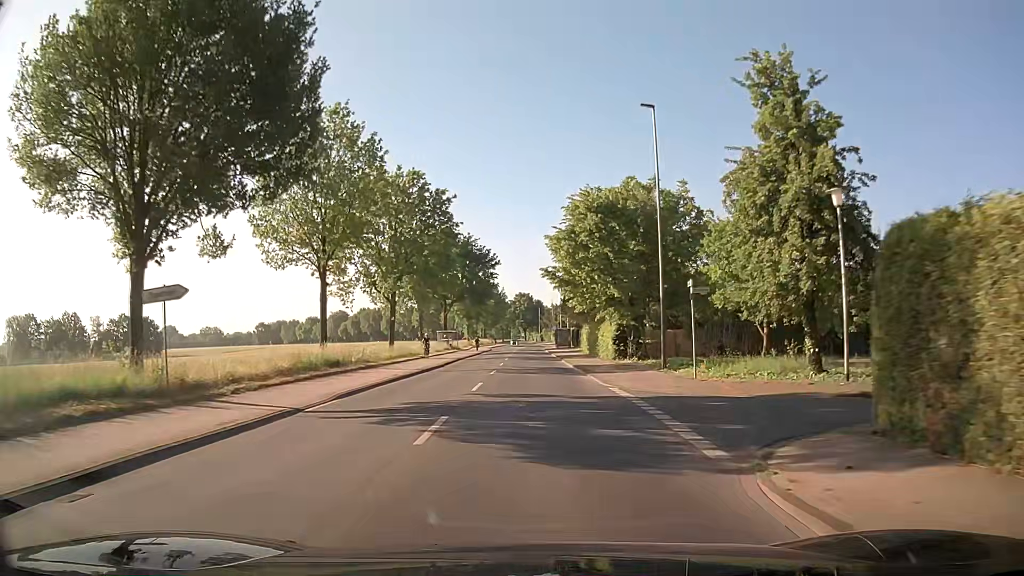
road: secondary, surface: asphalt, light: Day
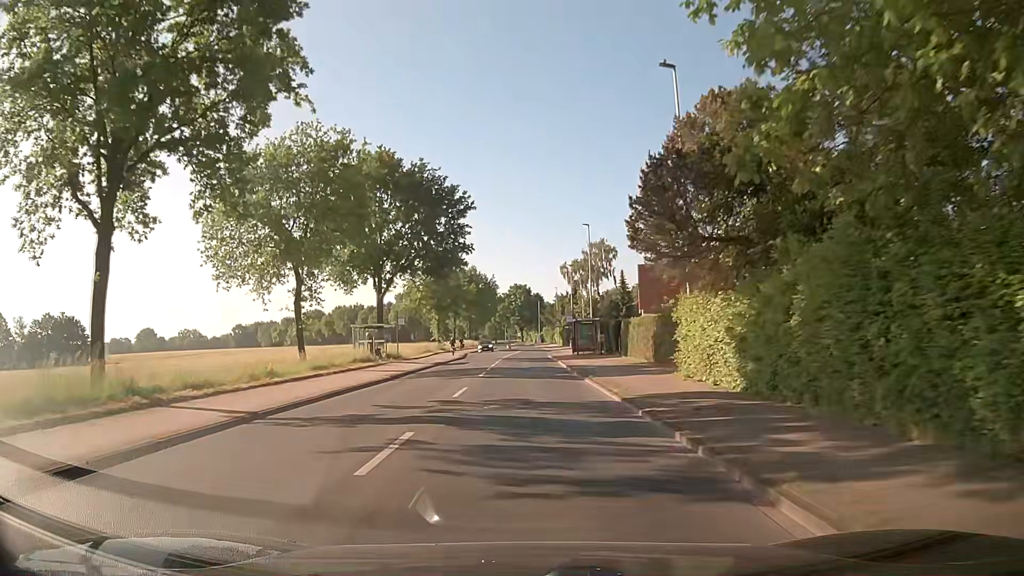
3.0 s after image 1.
(+0.2, +38.2) m; 0°
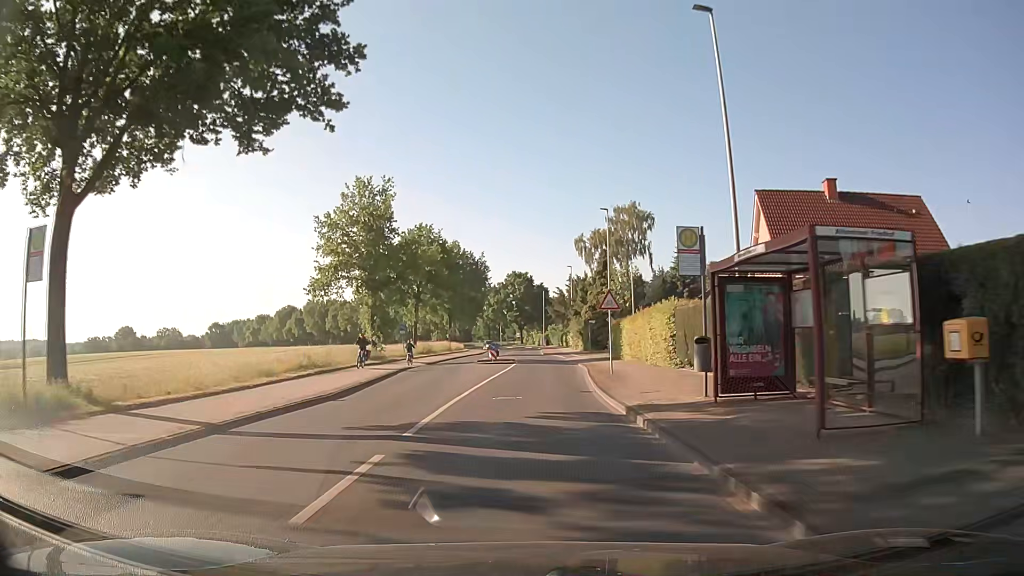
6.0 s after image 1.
(+0.2, +38.0) m; 0°
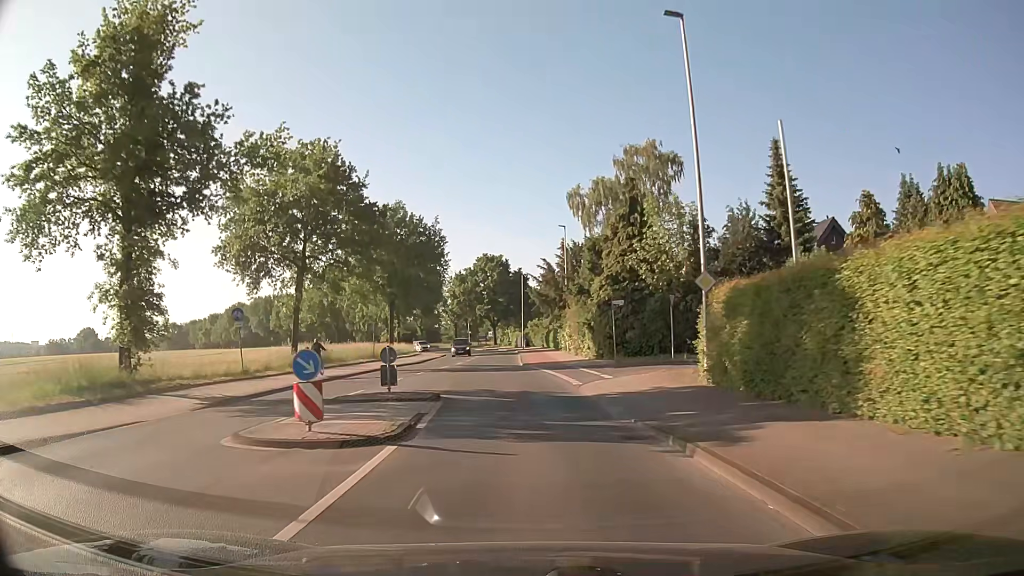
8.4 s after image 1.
(+0.6, +30.4) m; +2°
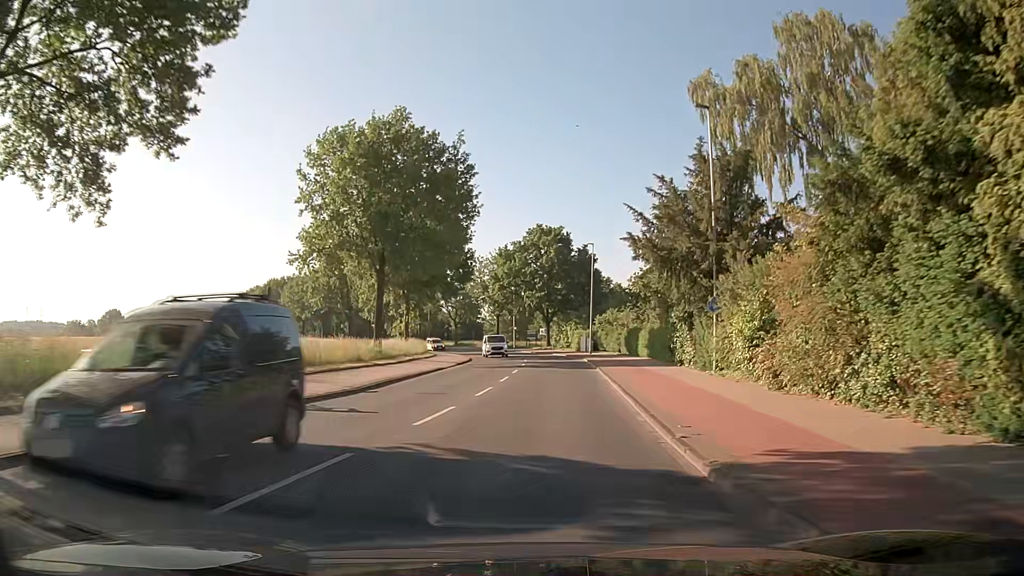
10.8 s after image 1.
(-1.7, +30.3) m; -5°
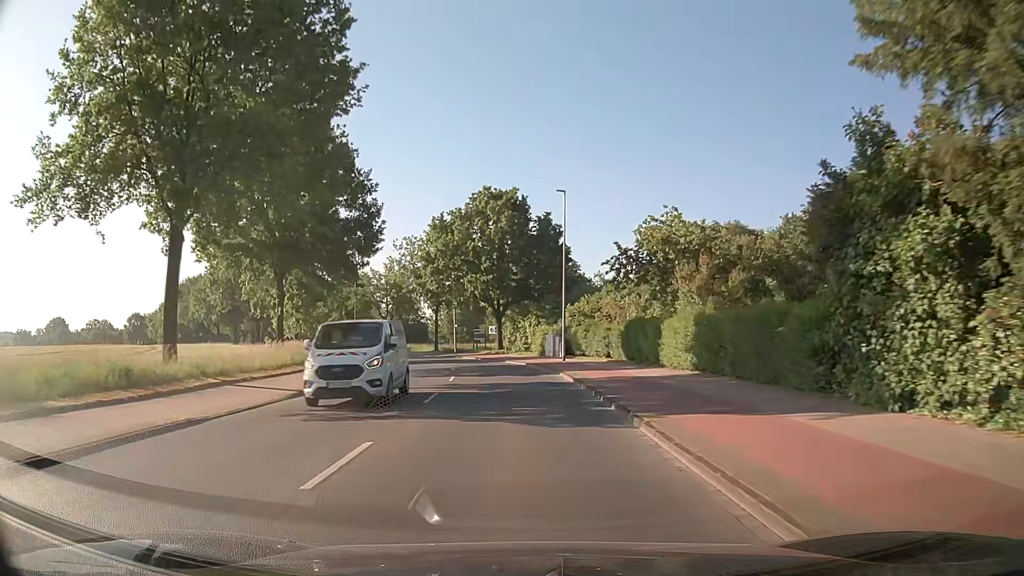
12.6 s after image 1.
(+1.0, +22.8) m; +4°
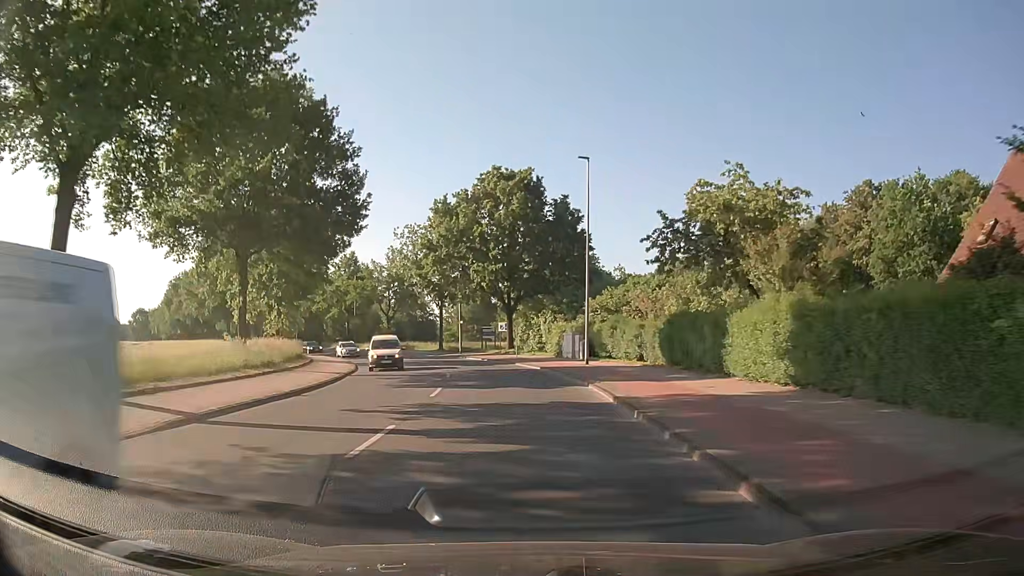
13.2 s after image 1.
(0.0, +7.6) m; -1°
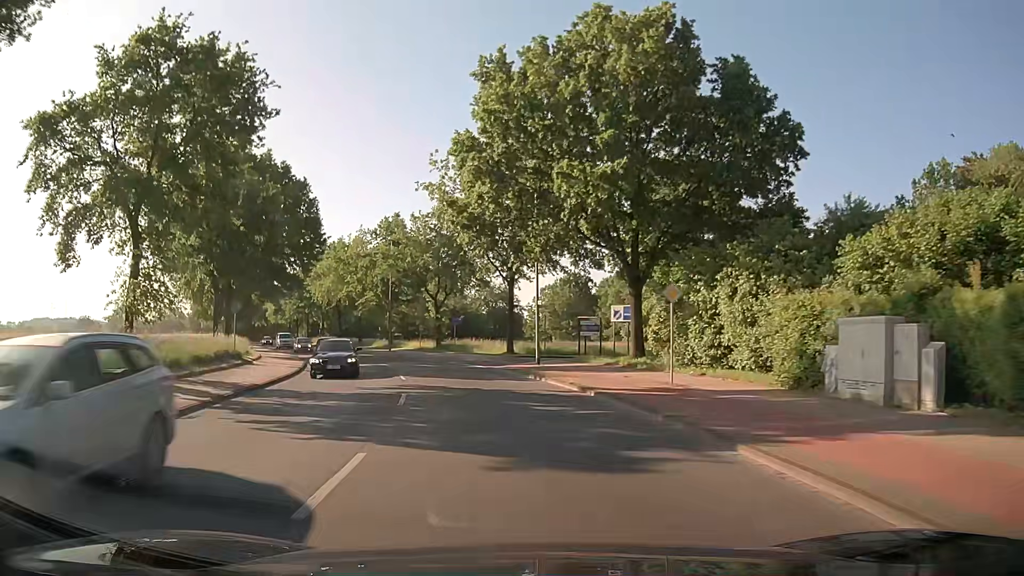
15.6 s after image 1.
(-1.7, +30.4) m; -8°
(0, +10) (-1, +20) (-4, +30) (-7, +39) (-11, +48) (-15, +57) (-19, +66) (-24, +75) (-28, +85) (-32, +94) m
